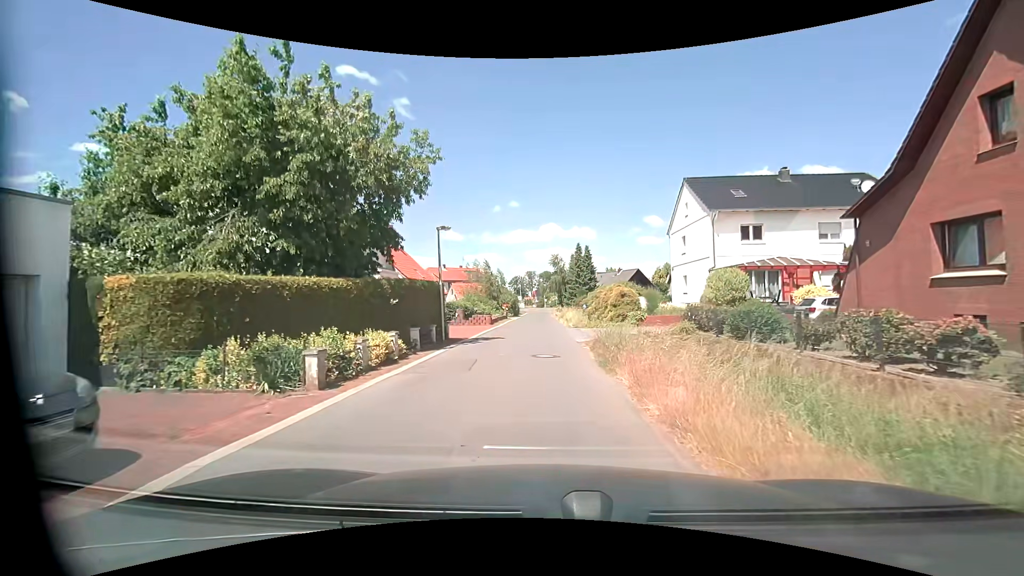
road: residential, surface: asphalt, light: Day
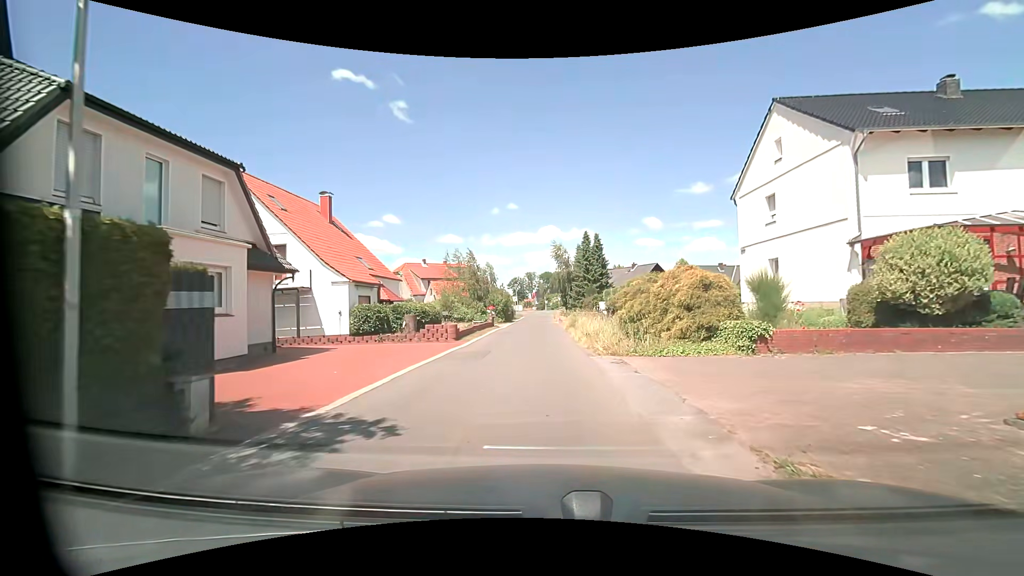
(+0.1, +14.9) m; +1°
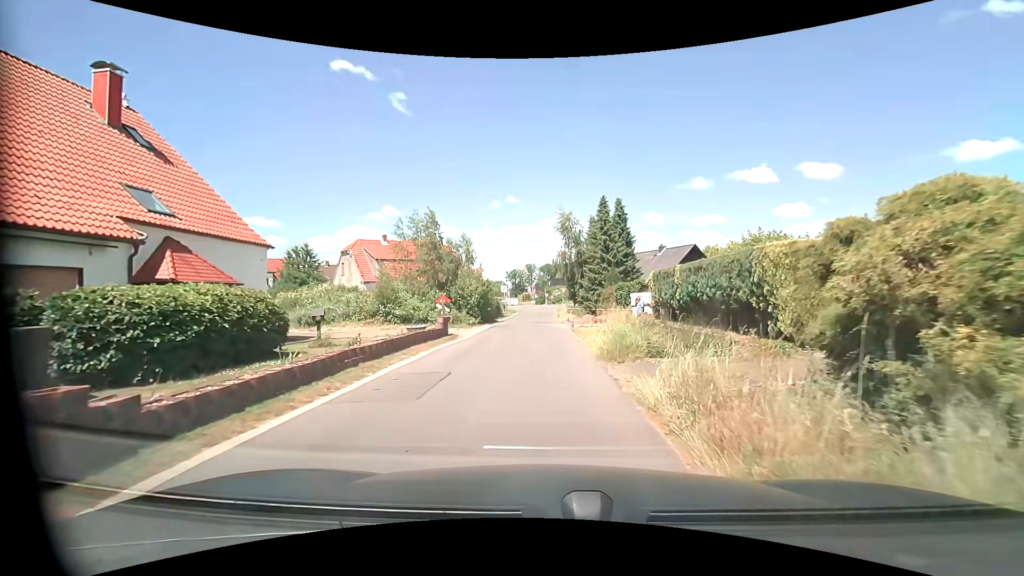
(-0.2, +18.6) m; 0°
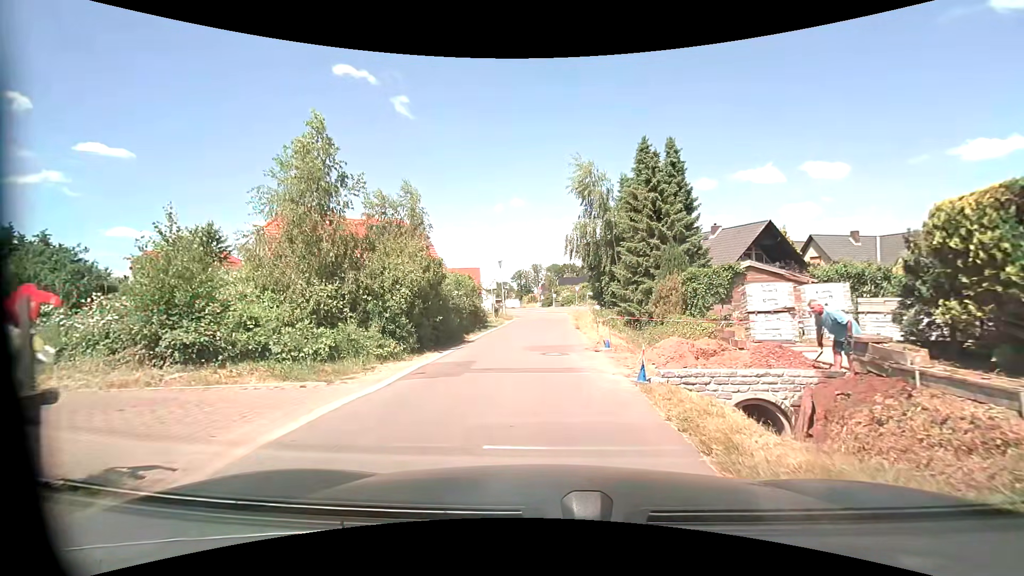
(-0.2, +17.1) m; -2°
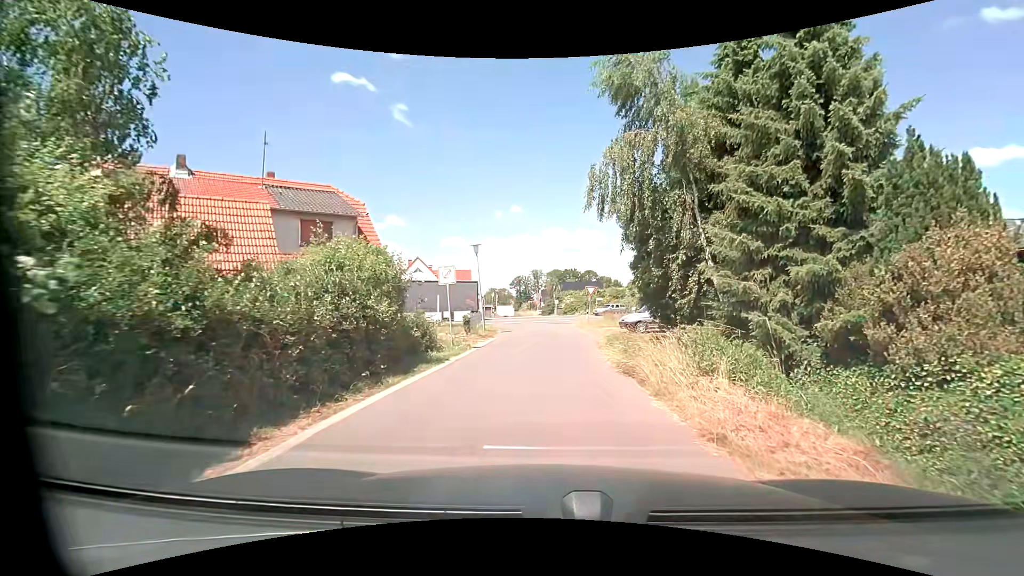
(+0.1, +15.3) m; +2°
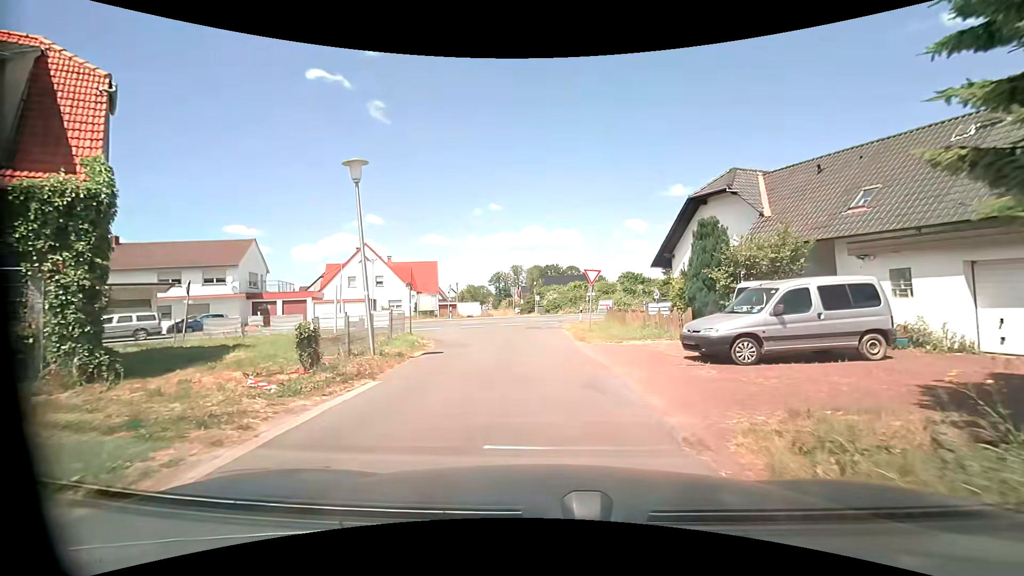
(0.0, +15.2) m; +1°
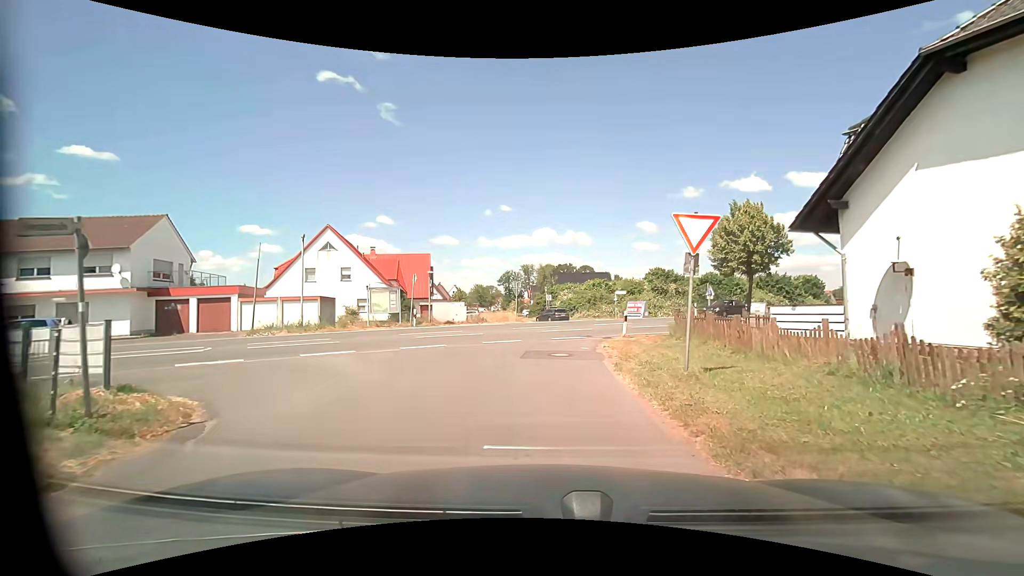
(0.0, +14.7) m; -1°
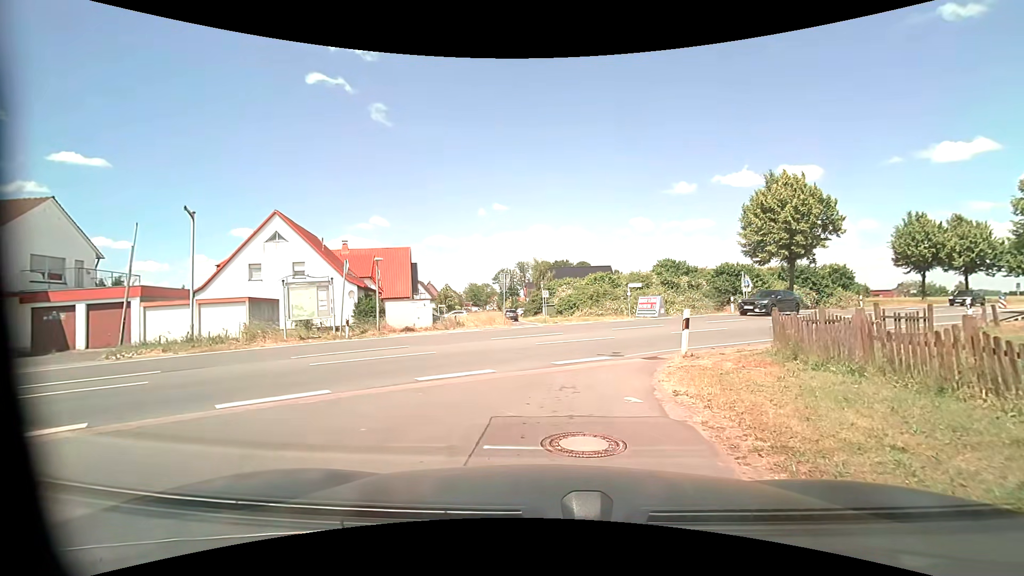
(0.0, +8.6) m; 0°
(0, +10) (+5, +18) (+13, +25) (+21, +31) (+29, +37) (+37, +43) (+45, +48) (+53, +55) (+61, +61) (+69, +67) m
